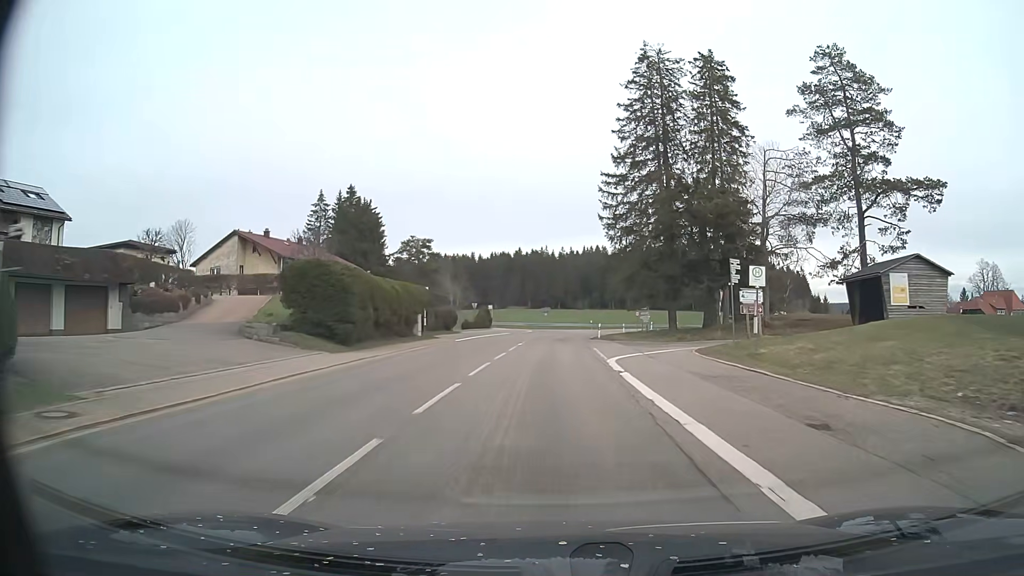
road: secondary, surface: asphalt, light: Day
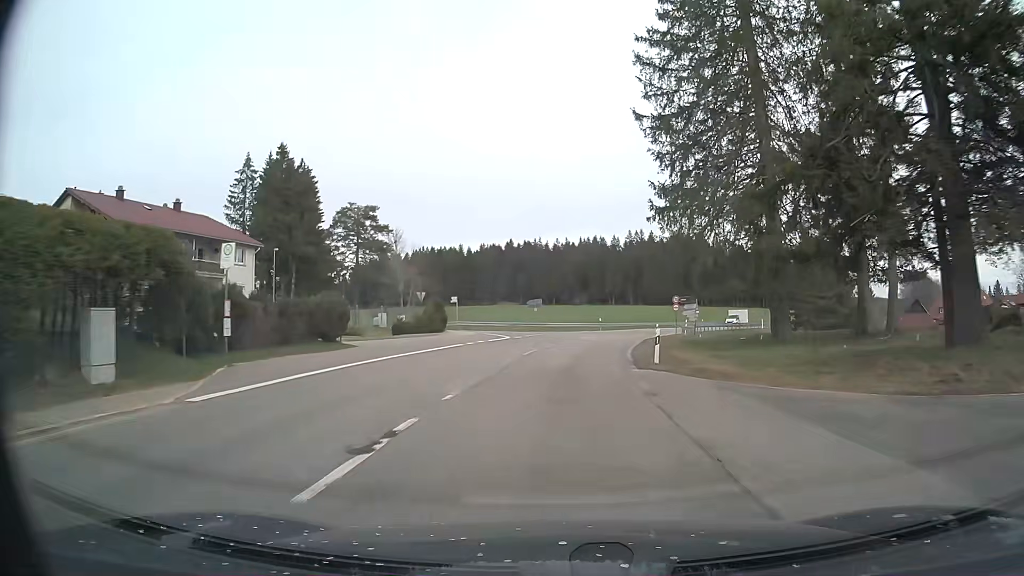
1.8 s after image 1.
(+0.1, +28.4) m; +1°
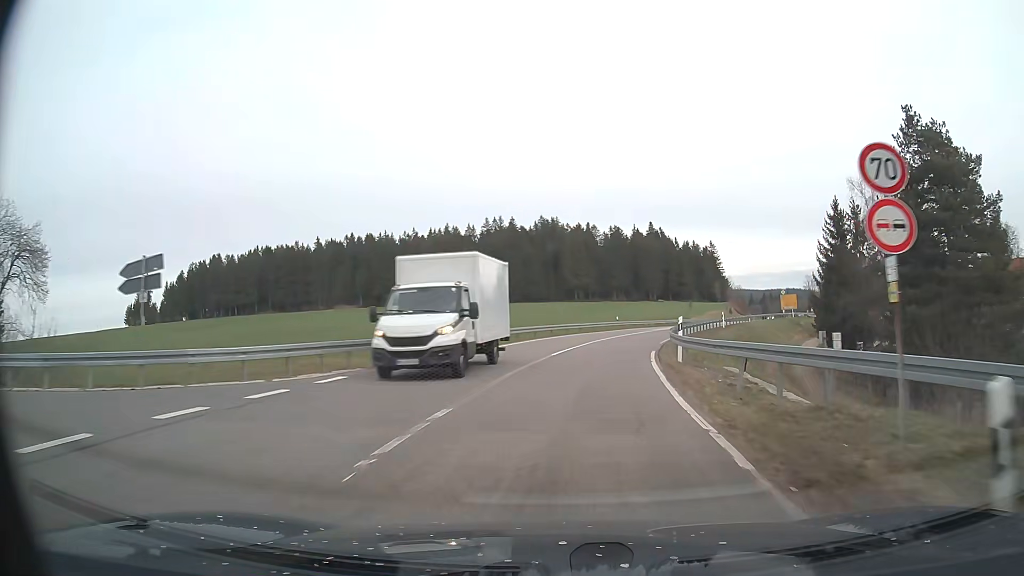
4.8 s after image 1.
(+4.0, +46.1) m; +12°
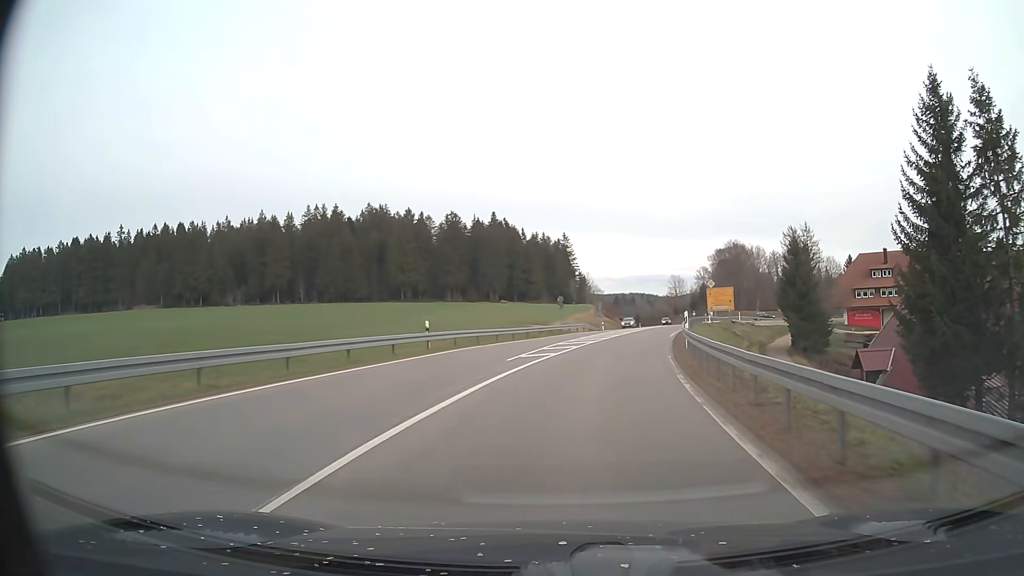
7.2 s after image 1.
(+4.4, +38.0) m; +13°
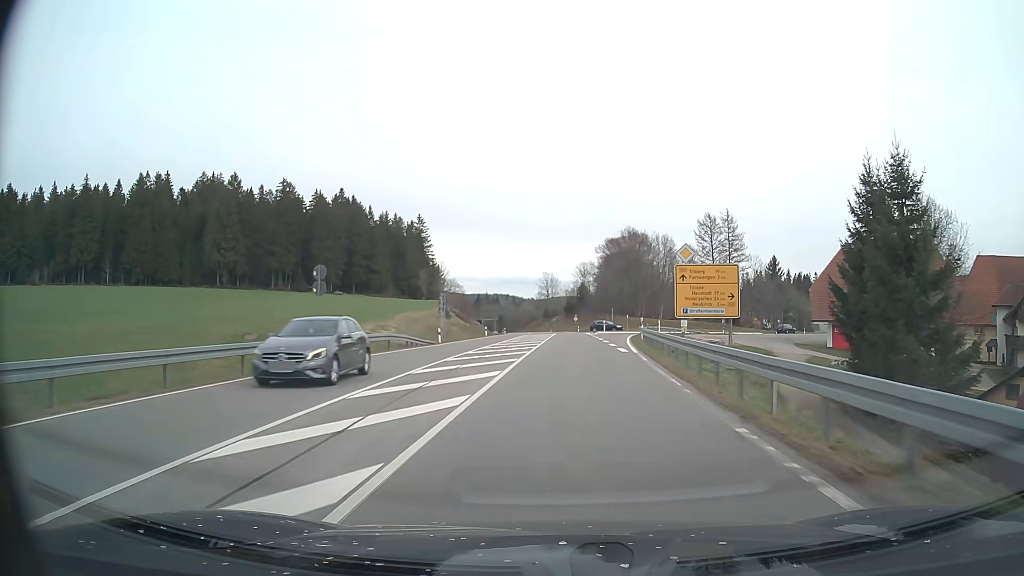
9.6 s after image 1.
(+4.4, +37.4) m; +12°
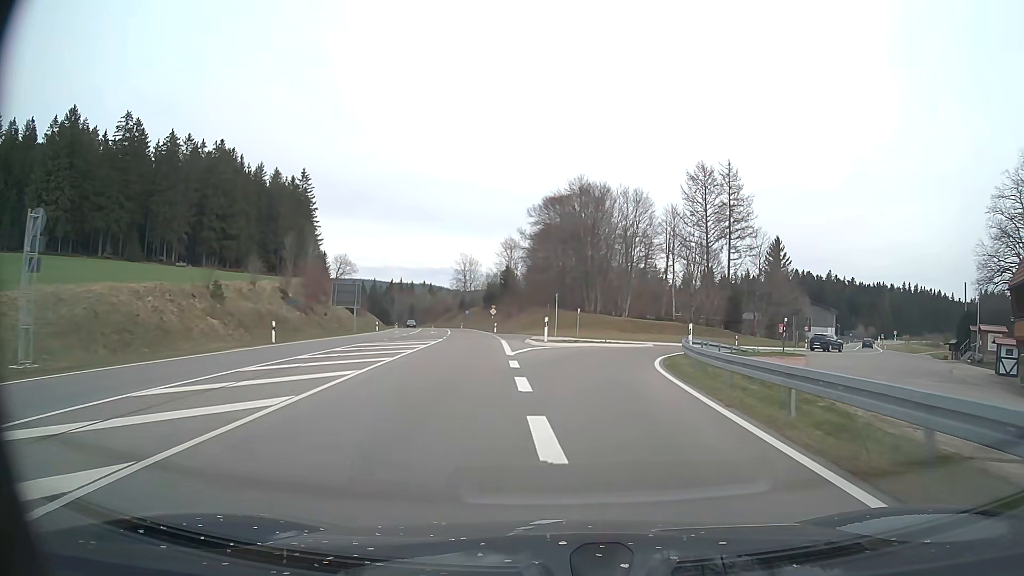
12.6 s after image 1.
(+2.6, +44.2) m; +6°
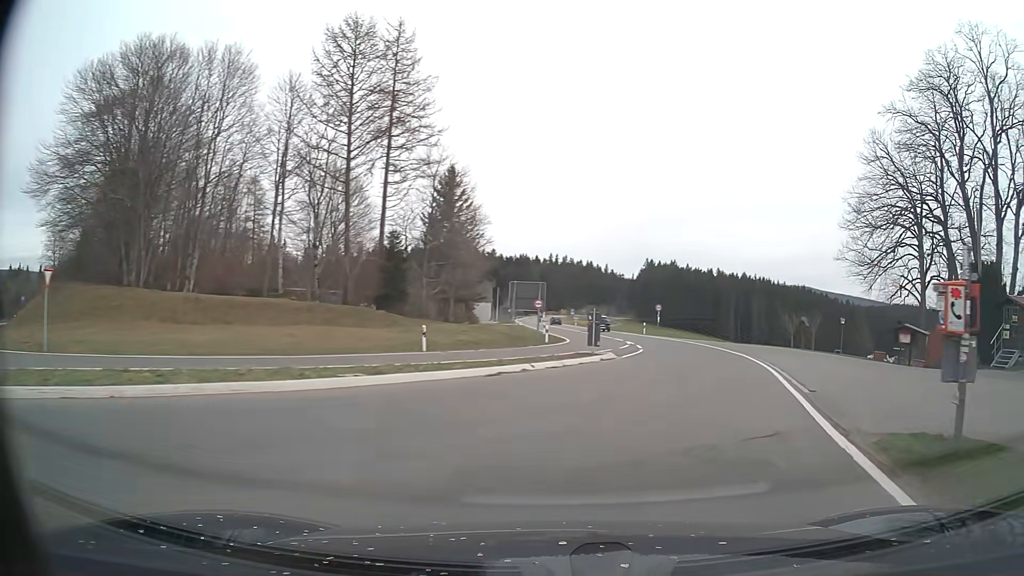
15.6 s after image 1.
(+6.9, +38.3) m; +32°
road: secondary_link
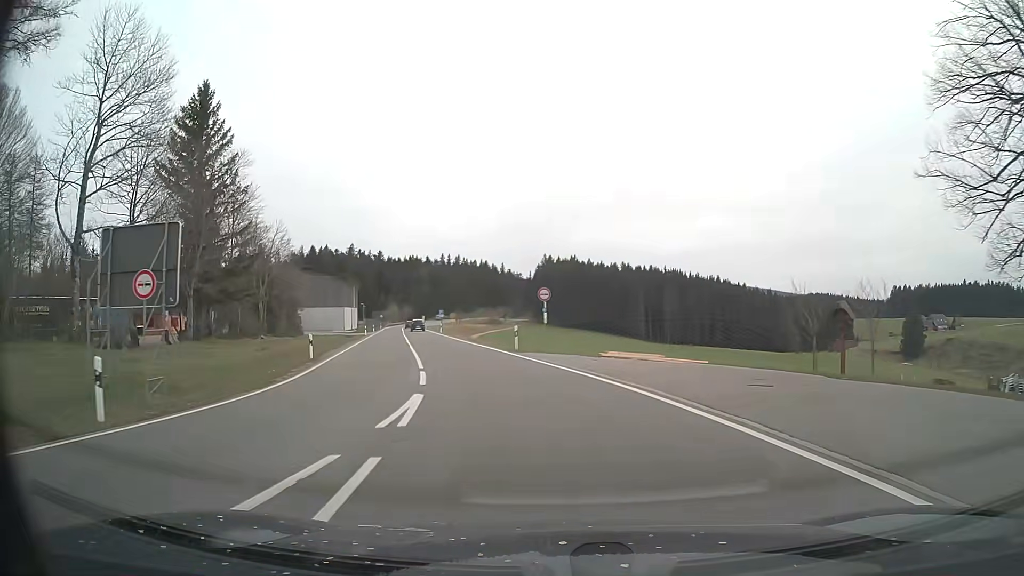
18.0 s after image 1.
(+5.6, +30.4) m; +10°
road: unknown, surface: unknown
(-1, +10) (-2, +20) (-4, +30) (-7, +39) (-9, +49) (-12, +59) (-14, +68) (-16, +78) (-19, +88) (-21, +98) m
